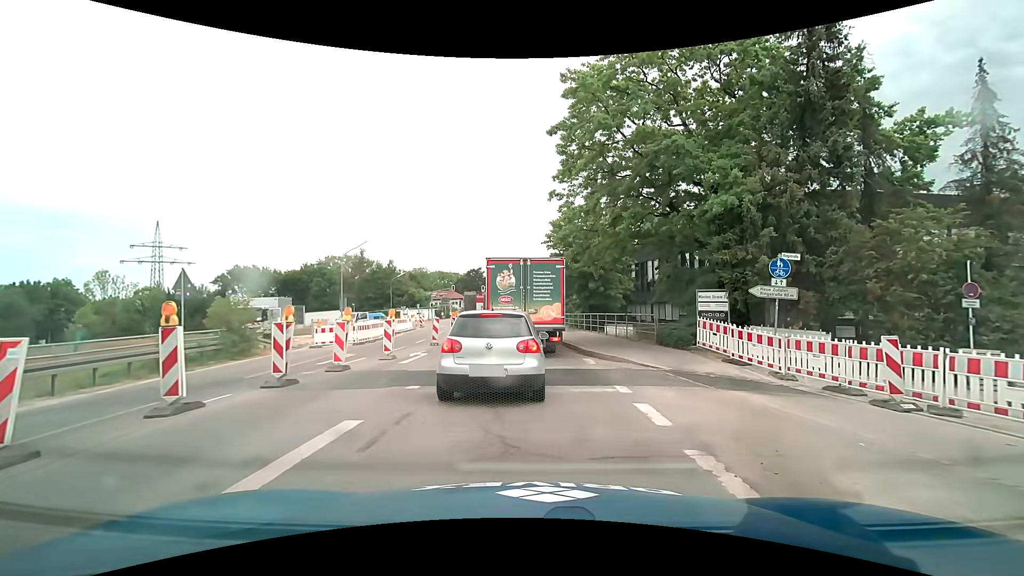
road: secondary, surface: asphalt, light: Day
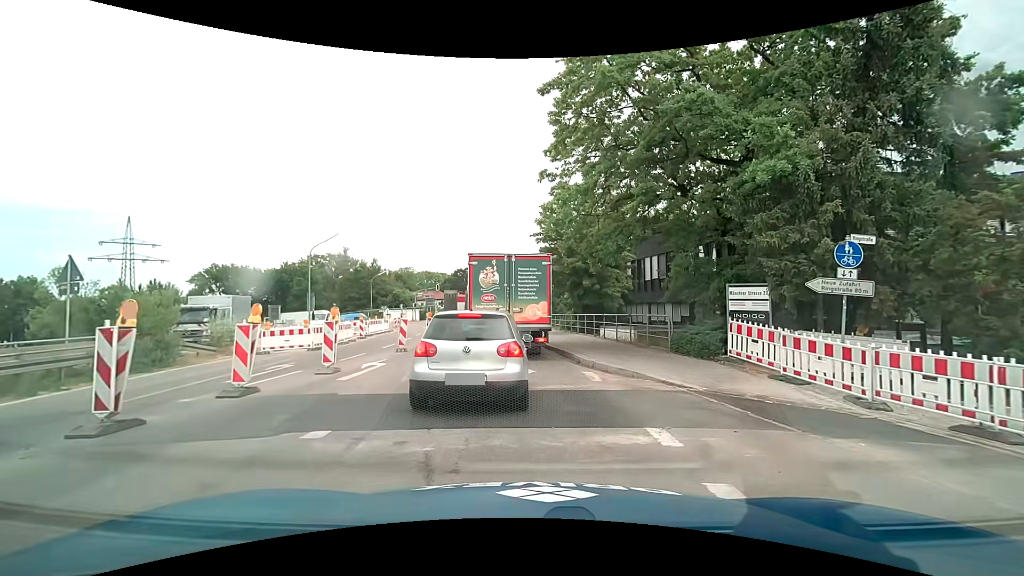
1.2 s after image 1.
(0.0, +3.8) m; +1°
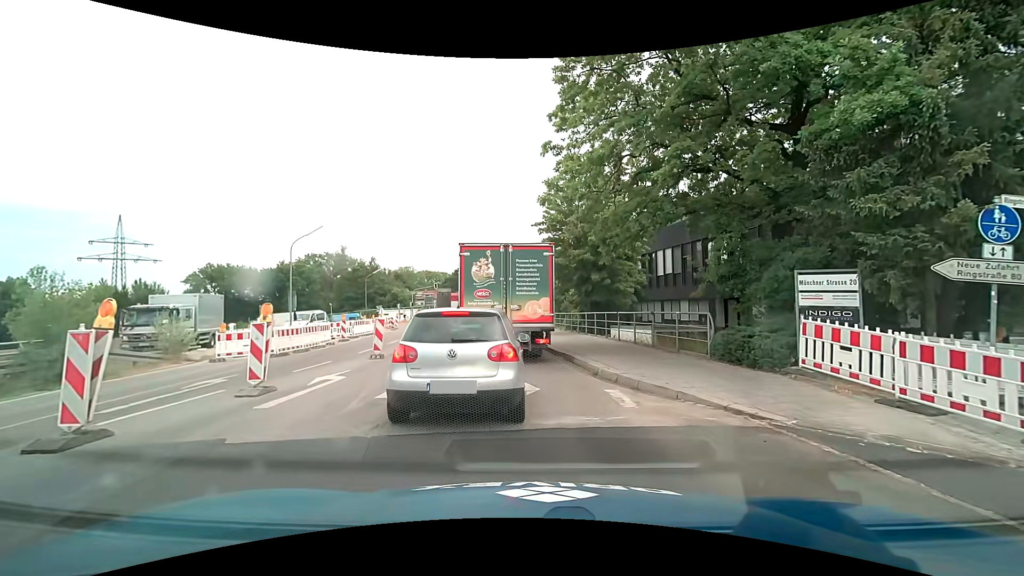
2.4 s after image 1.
(0.0, +3.3) m; +1°
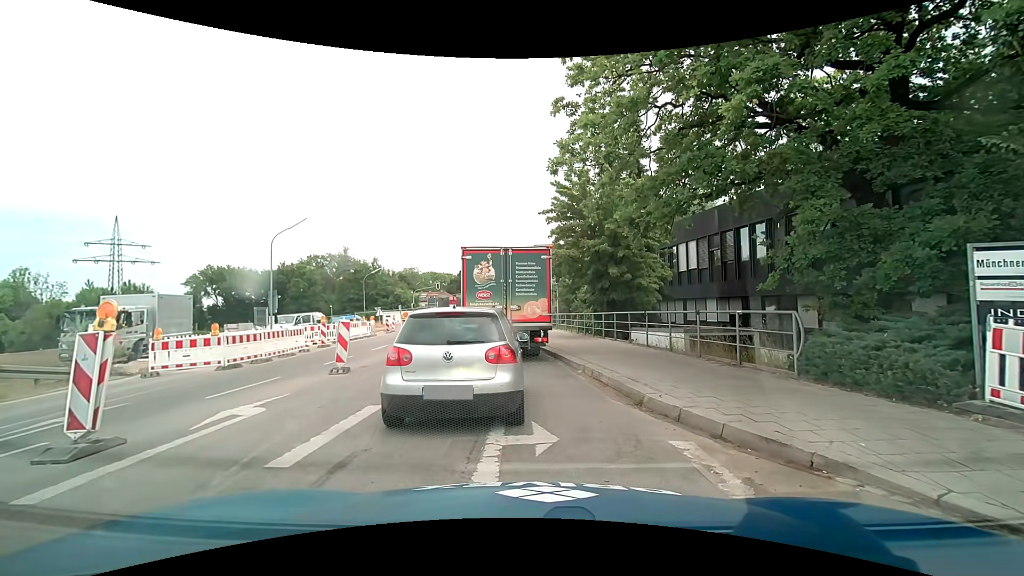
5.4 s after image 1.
(-0.2, +3.6) m; -3°
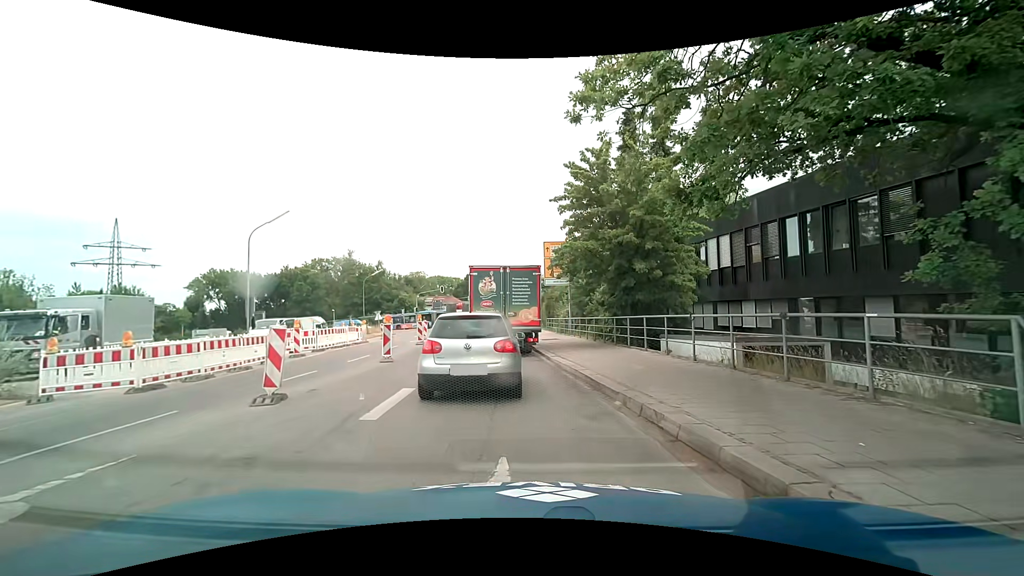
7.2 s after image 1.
(0.0, +4.1) m; 0°
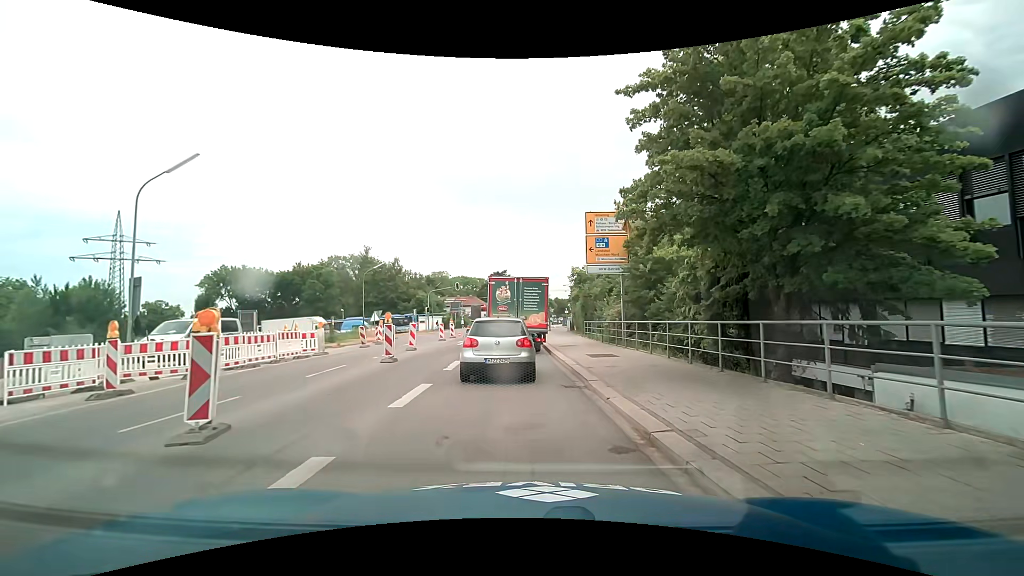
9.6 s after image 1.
(-0.4, +11.3) m; -3°
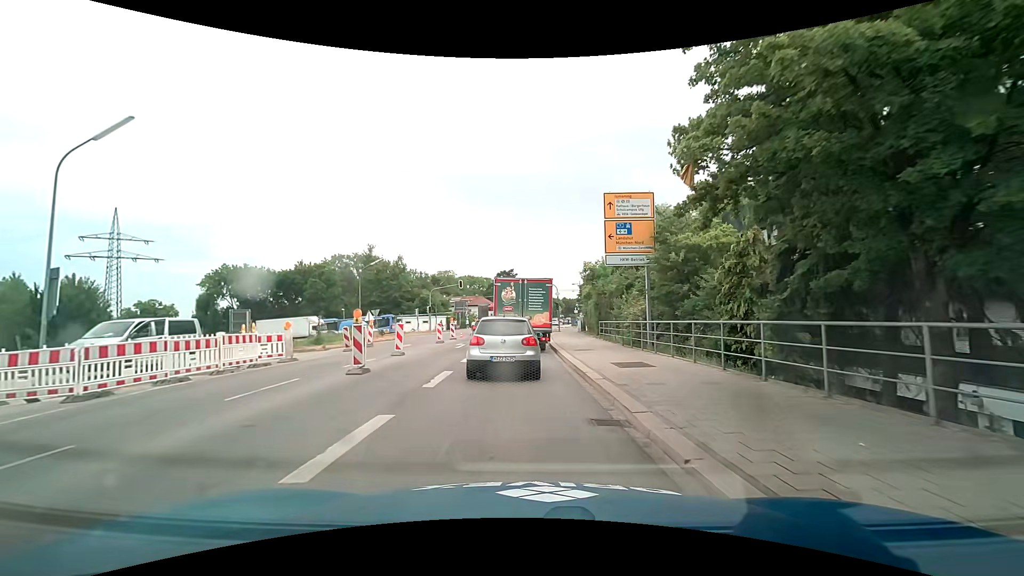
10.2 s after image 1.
(0.0, +3.9) m; -1°
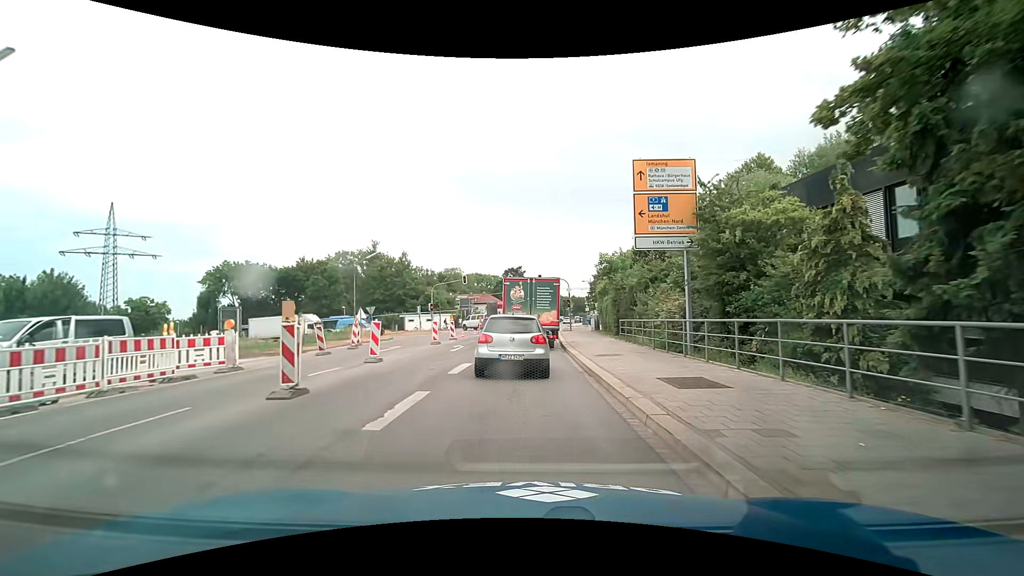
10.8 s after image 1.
(-0.1, +4.3) m; 0°
